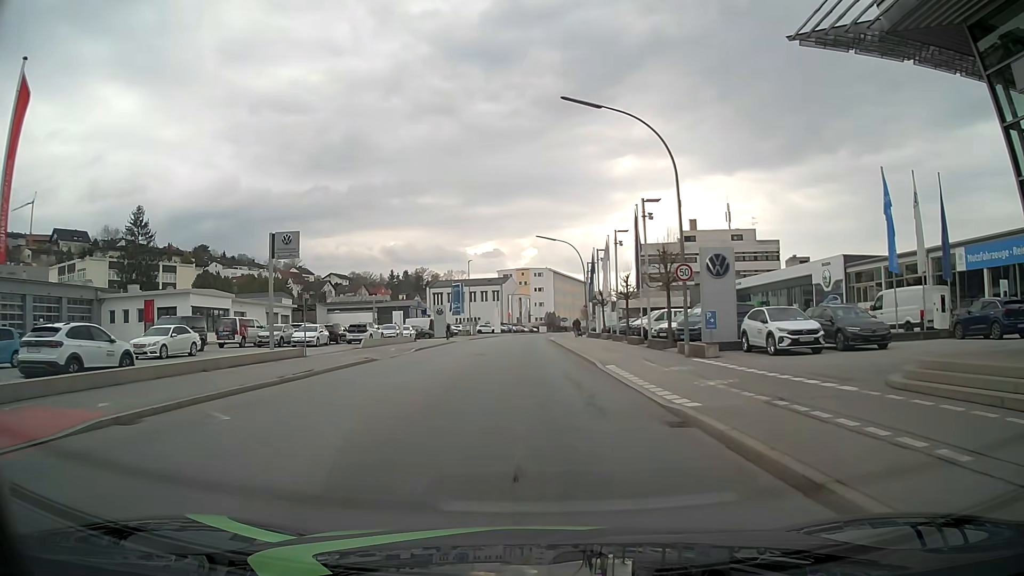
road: tertiary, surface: asphalt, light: Day
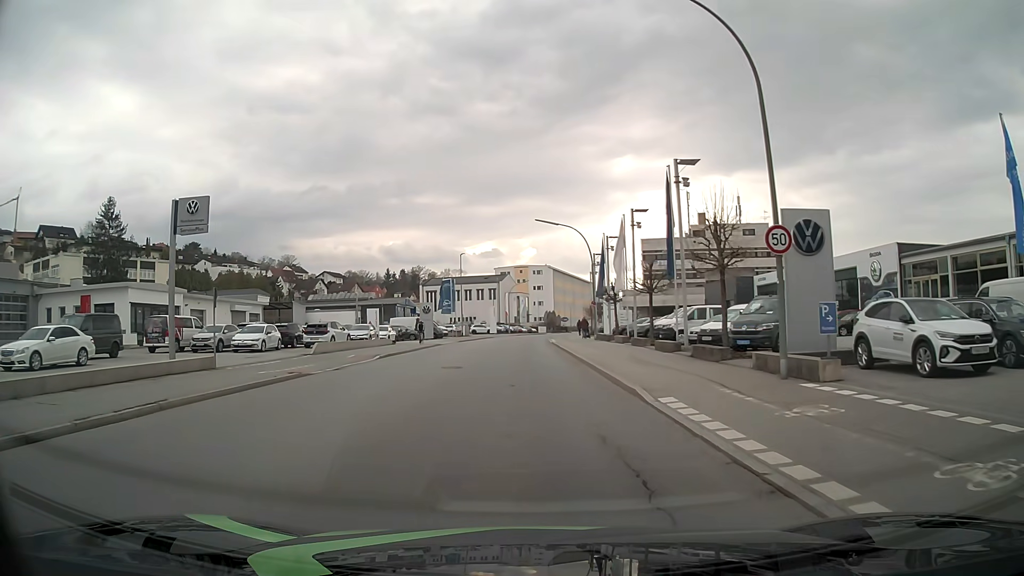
(+0.1, +8.9) m; 0°
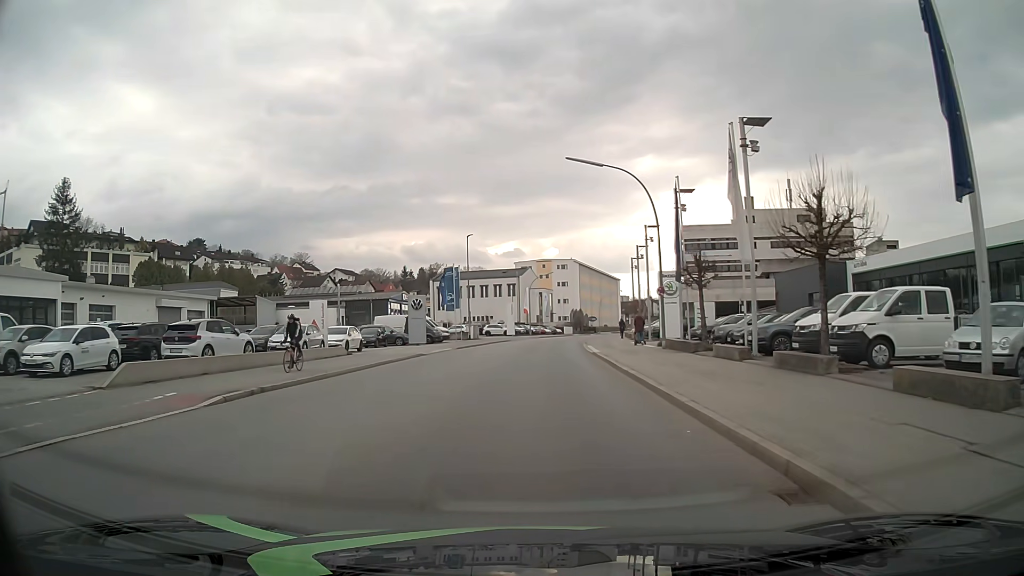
(-0.1, +18.1) m; -2°
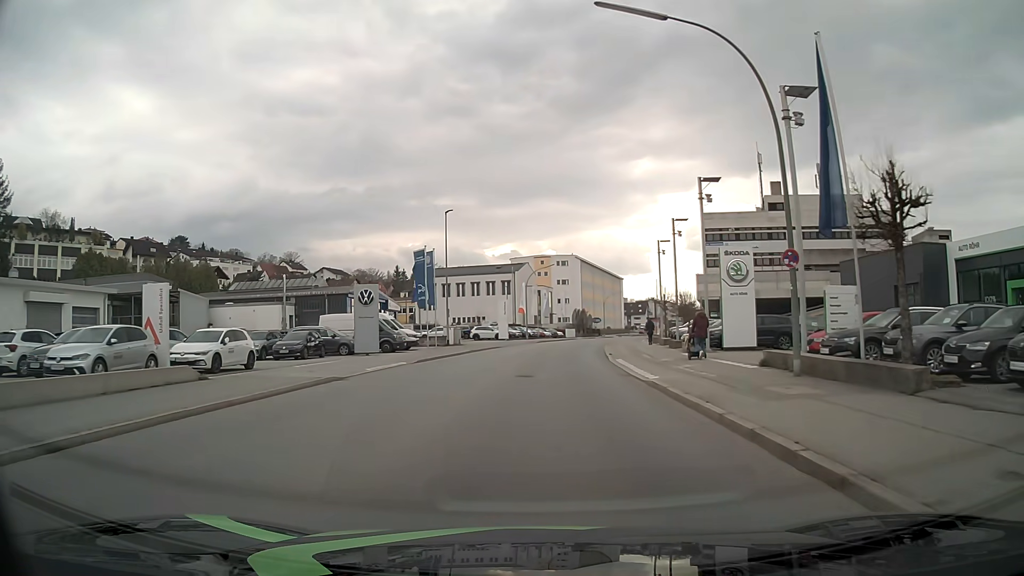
(0.0, +15.8) m; 0°
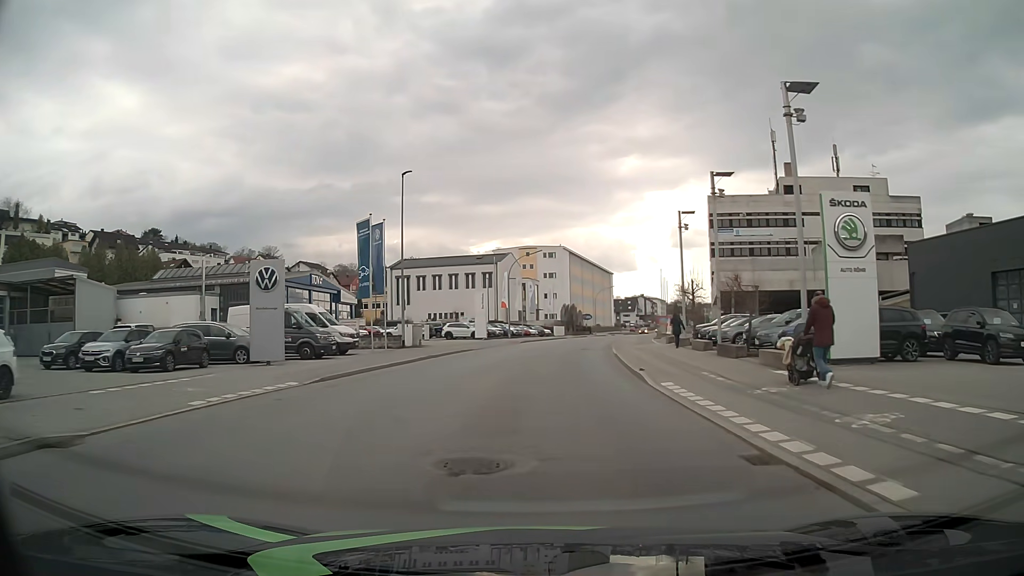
(+0.1, +12.6) m; +2°
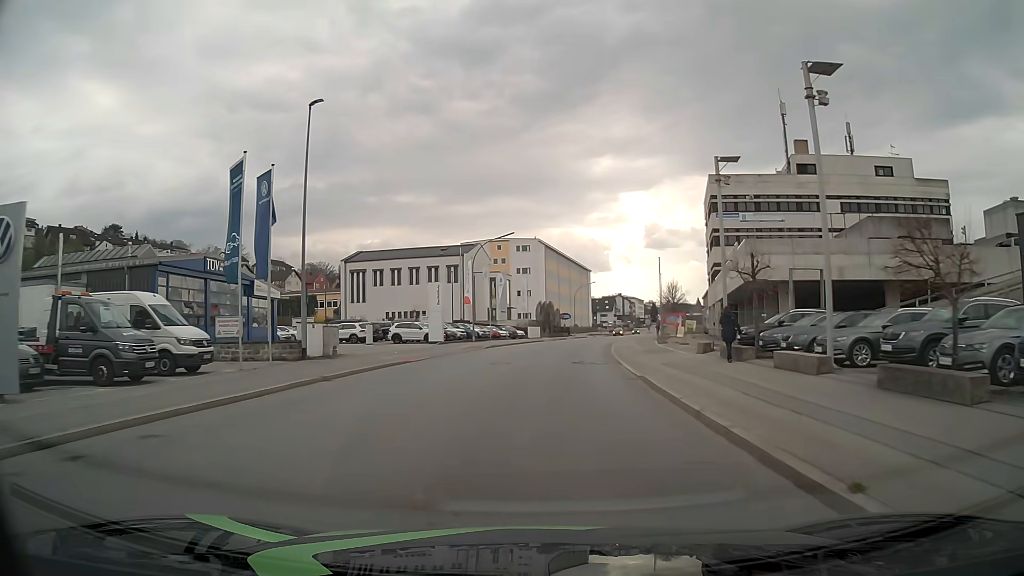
(+0.2, +13.6) m; +2°
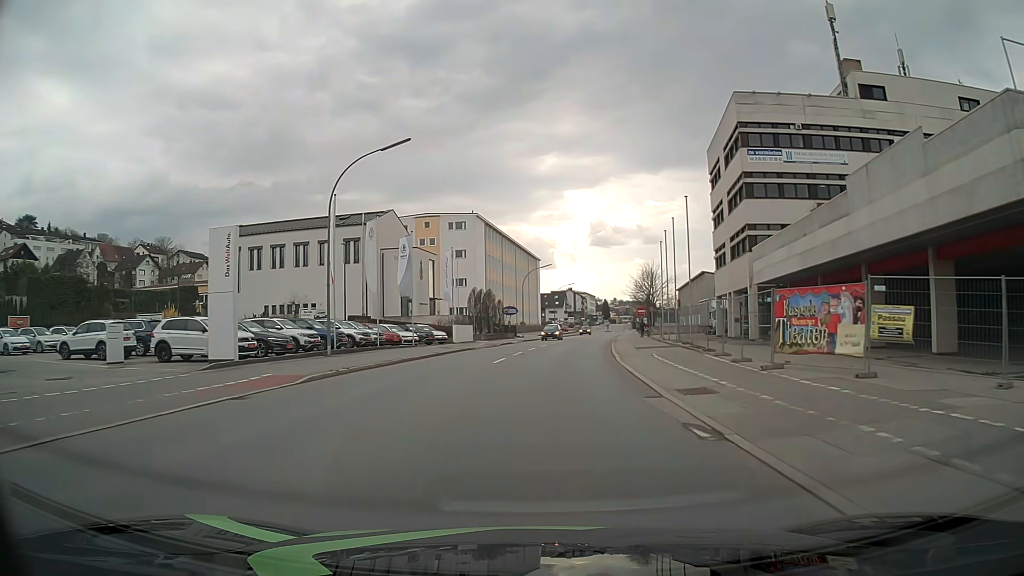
(+1.2, +28.7) m; +4°
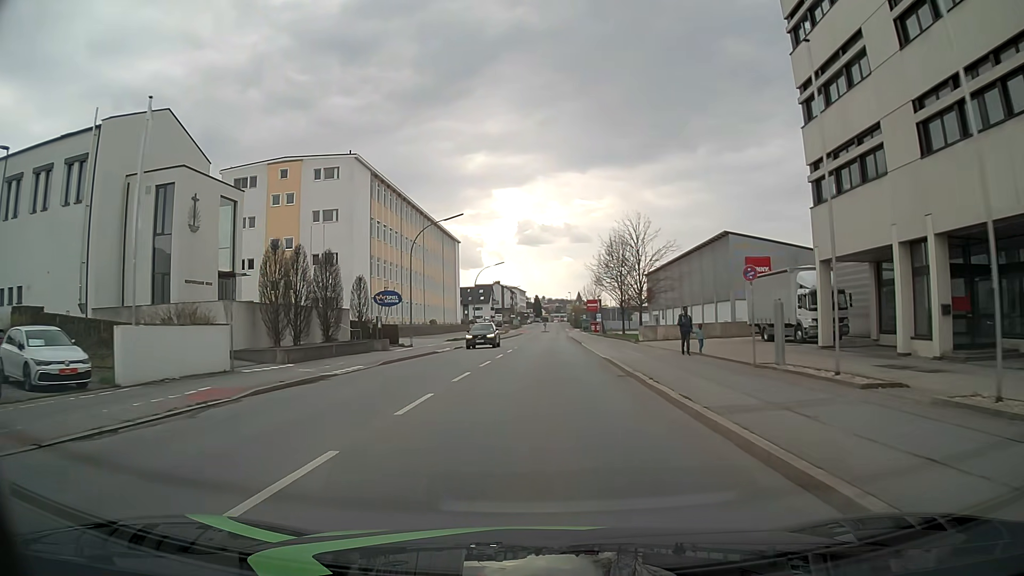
(+2.1, +37.3) m; +6°
